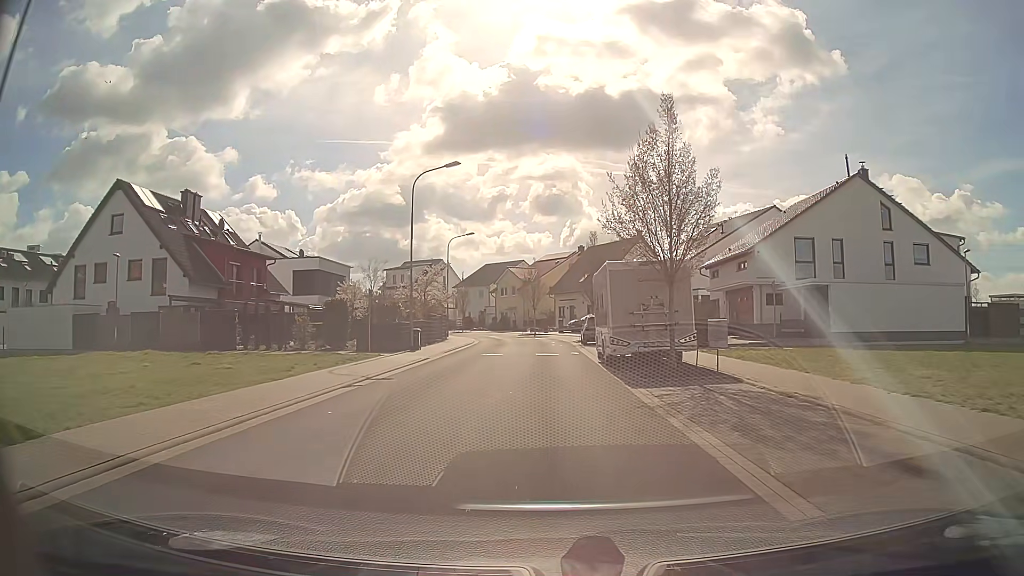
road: residential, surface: asphalt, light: Day
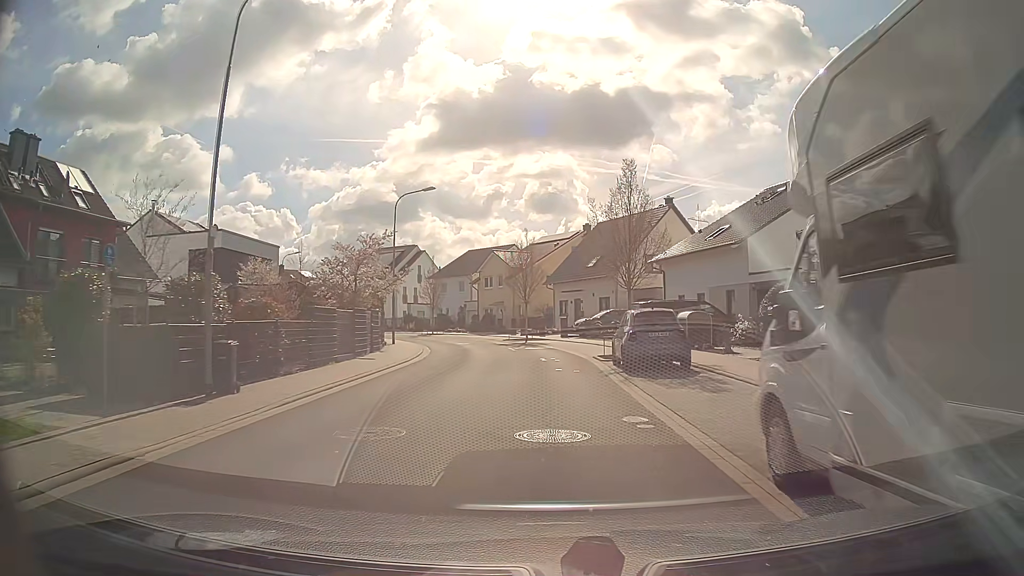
(0.0, +18.3) m; 0°
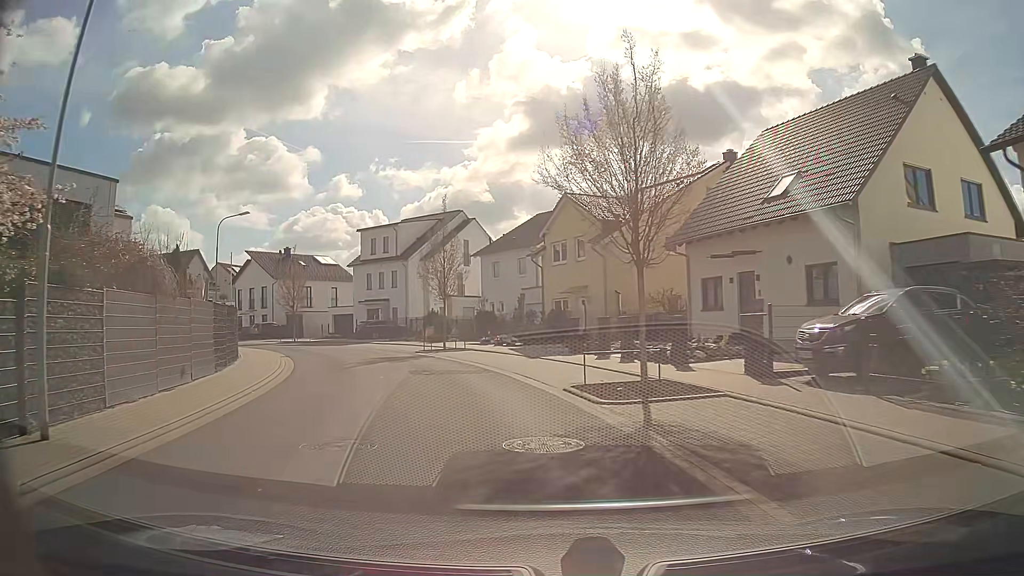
(-0.6, +29.0) m; -8°
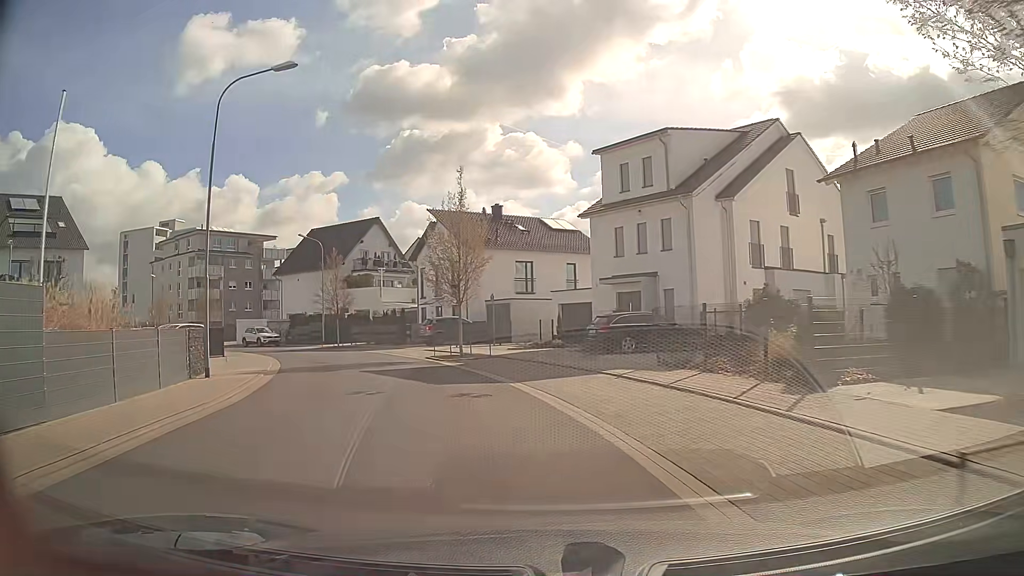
(-5.3, +26.0) m; -23°
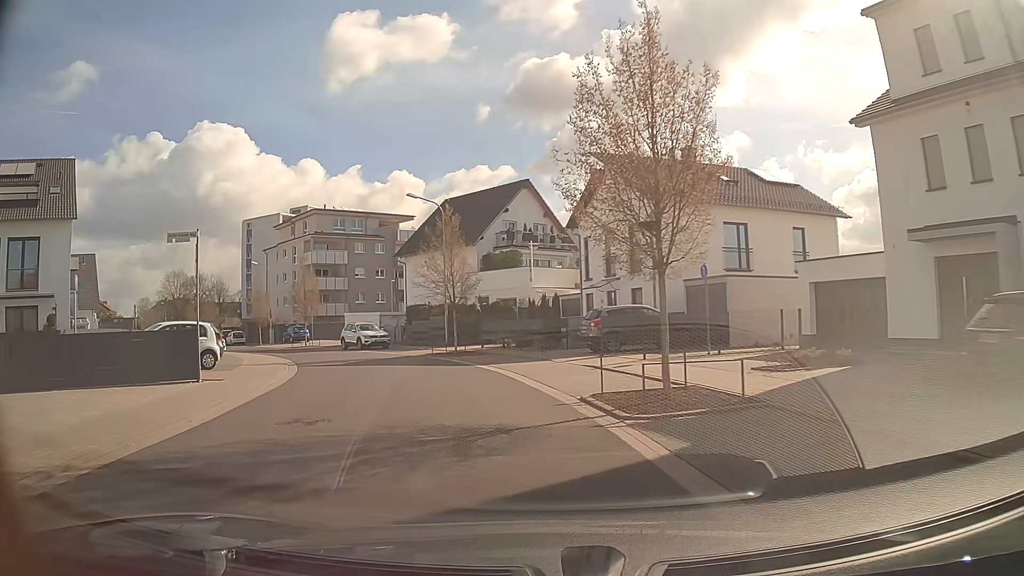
(-1.9, +15.1) m; -15°
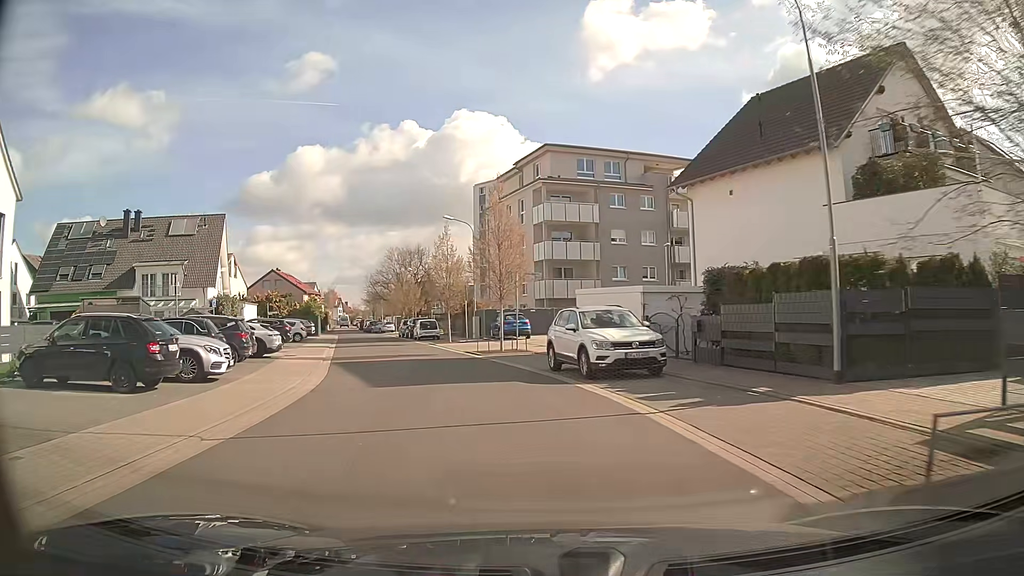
(-4.8, +24.3) m; -23°
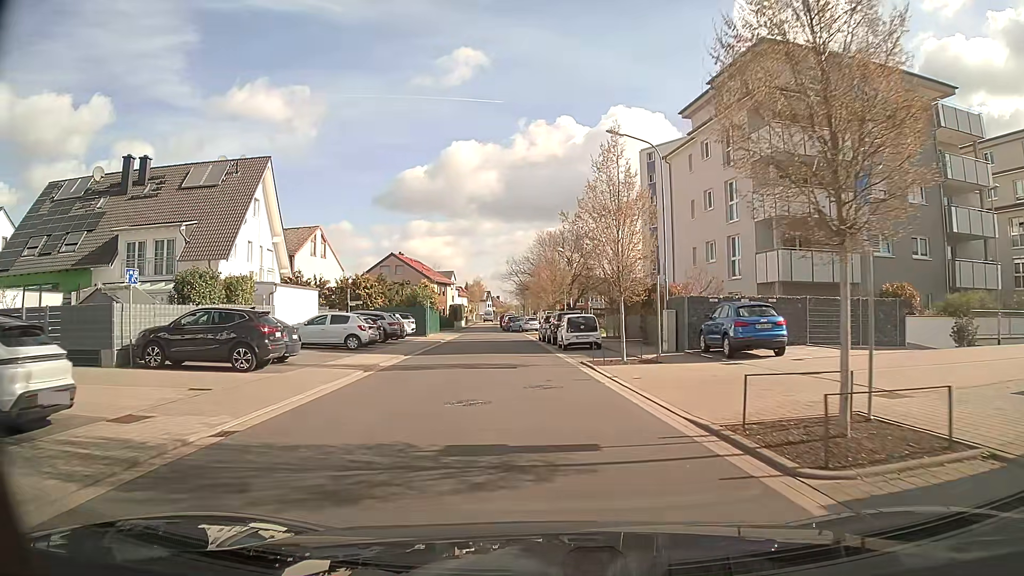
(-3.0, +20.5) m; -14°
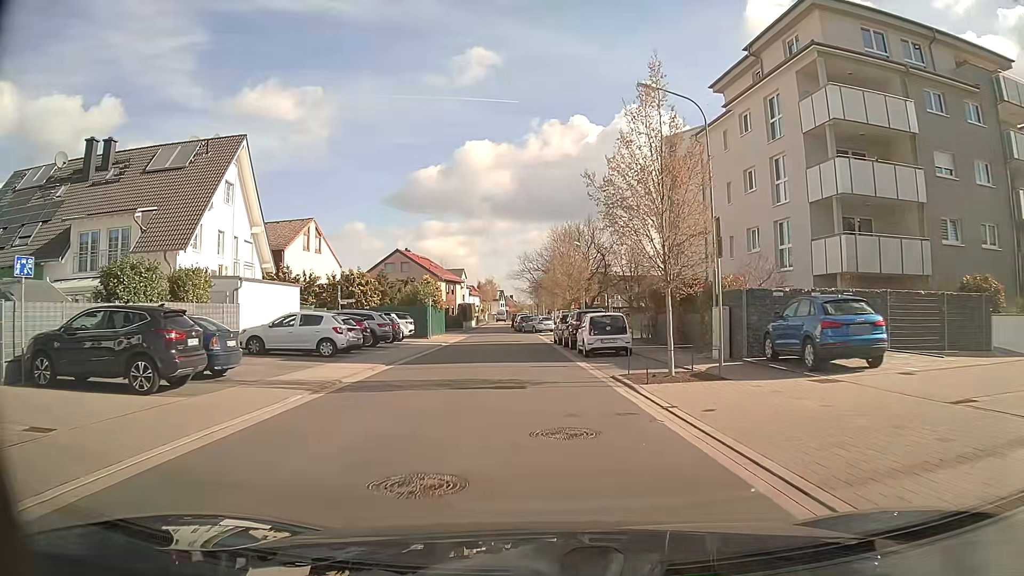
(0.0, +5.3) m; -1°
(0, +10) (-1, +20) (-1, +30) (-1, +40) (-2, +50) (-3, +60) (-5, +70) (-5, +80) (-6, +90) (-6, +100) m
